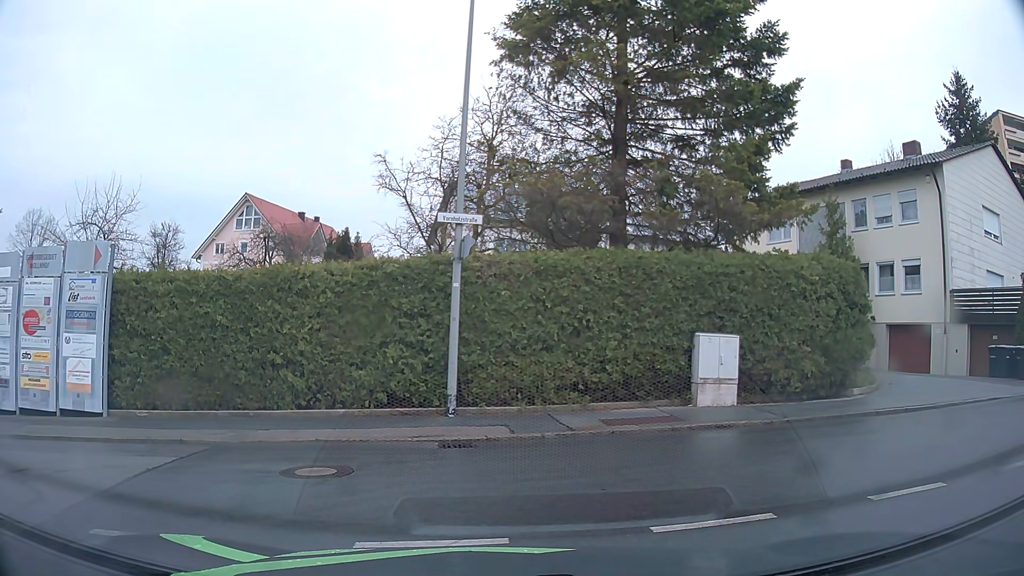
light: Day
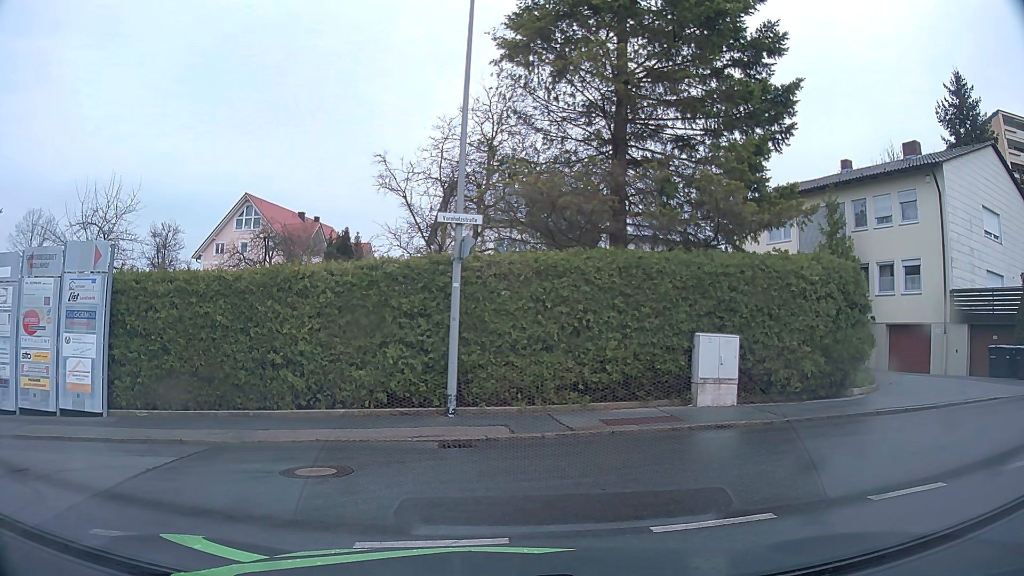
(0.0, 0.0) m; 0°
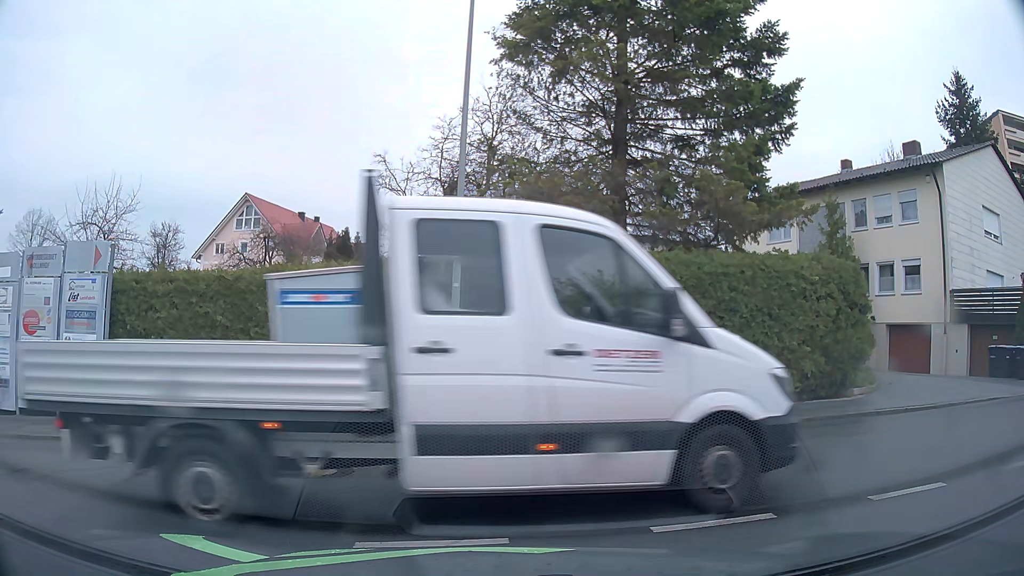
(0.0, 0.0) m; 0°
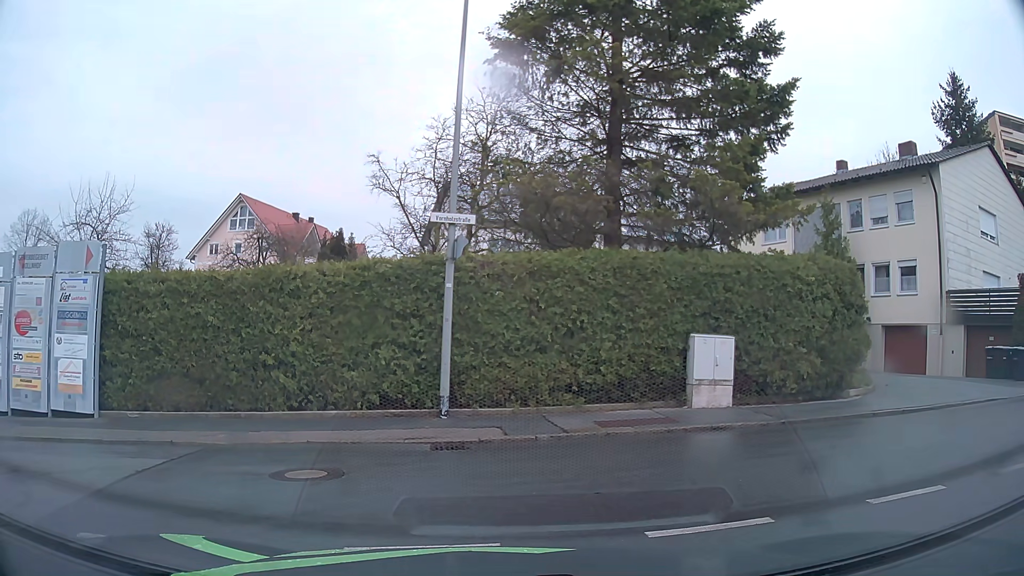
(0.0, +0.1) m; 0°
(+6, +7) (+16, +7) (+26, +8) (+36, +9) (+46, +9) (+56, +10) (+66, +11) (+76, +11) (+86, +12) (+96, +13) m
